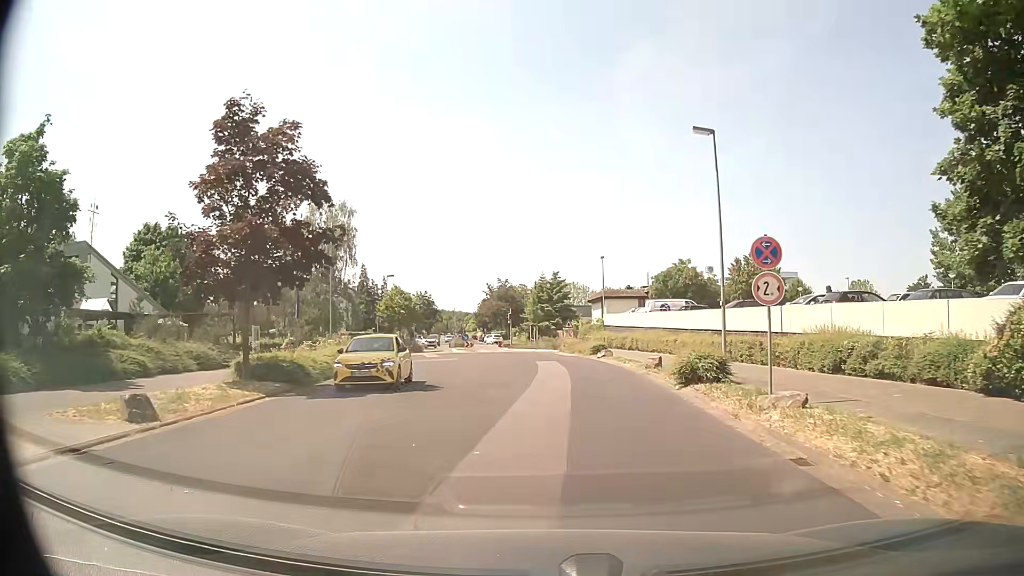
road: residential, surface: asphalt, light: Day
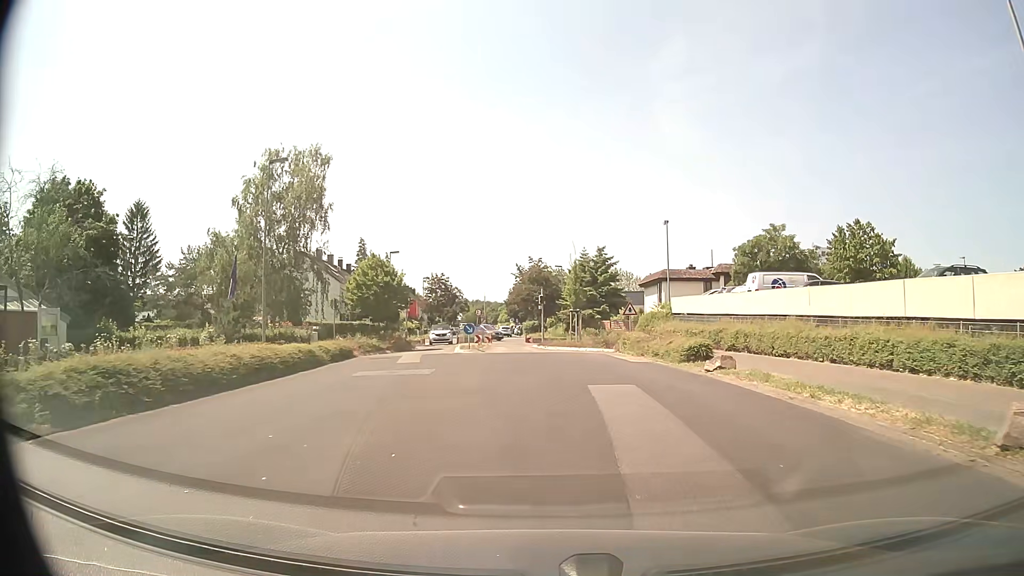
(-0.4, +19.4) m; -3°
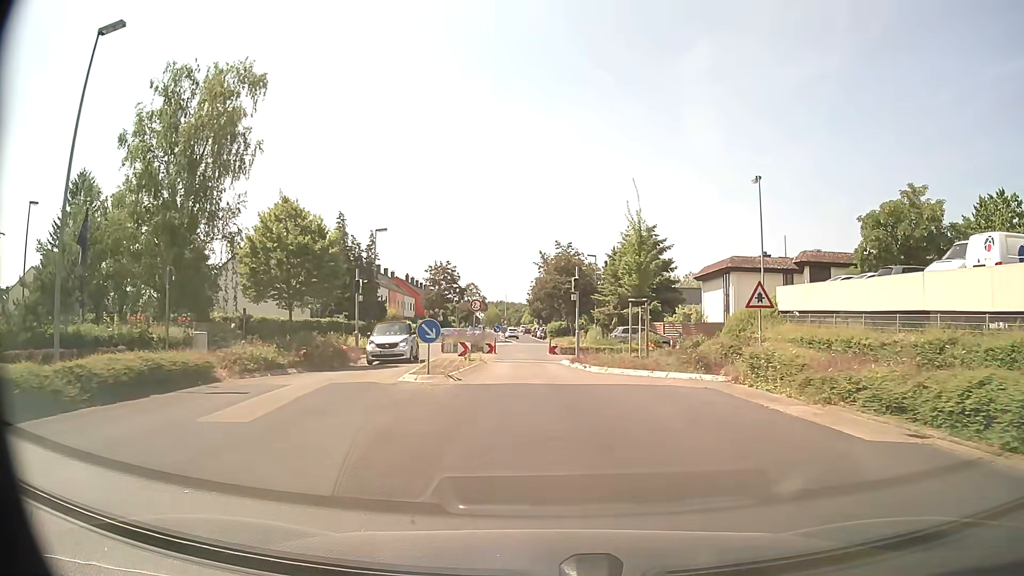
(-0.2, +18.4) m; -2°
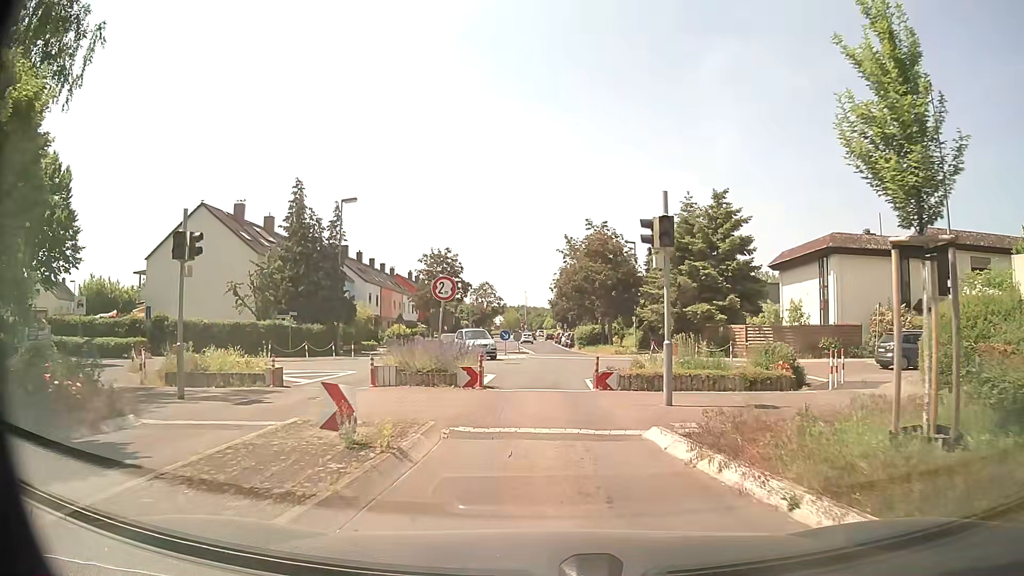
(-0.3, +16.6) m; -1°
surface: paving_stones
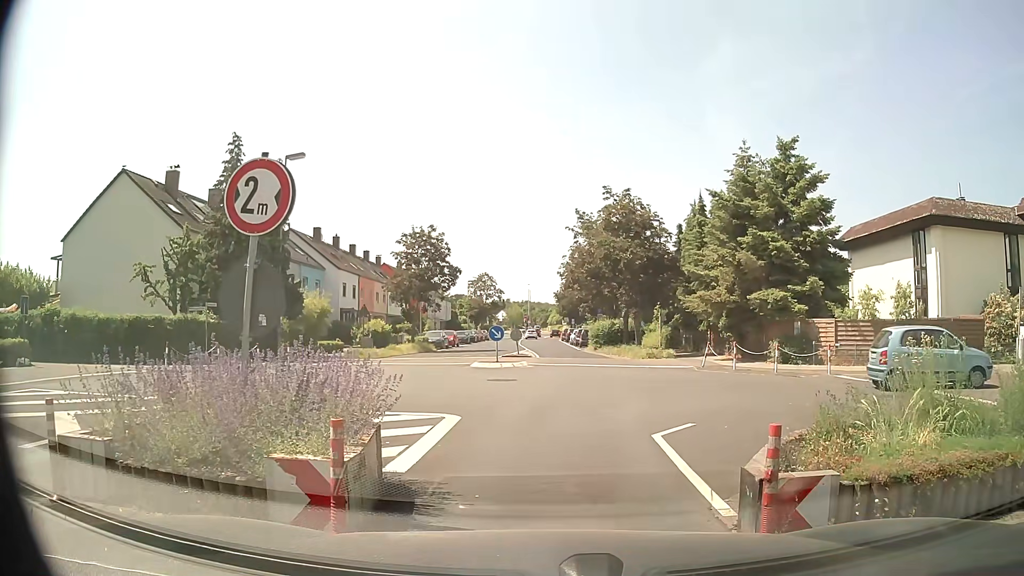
(-0.3, +10.7) m; +1°
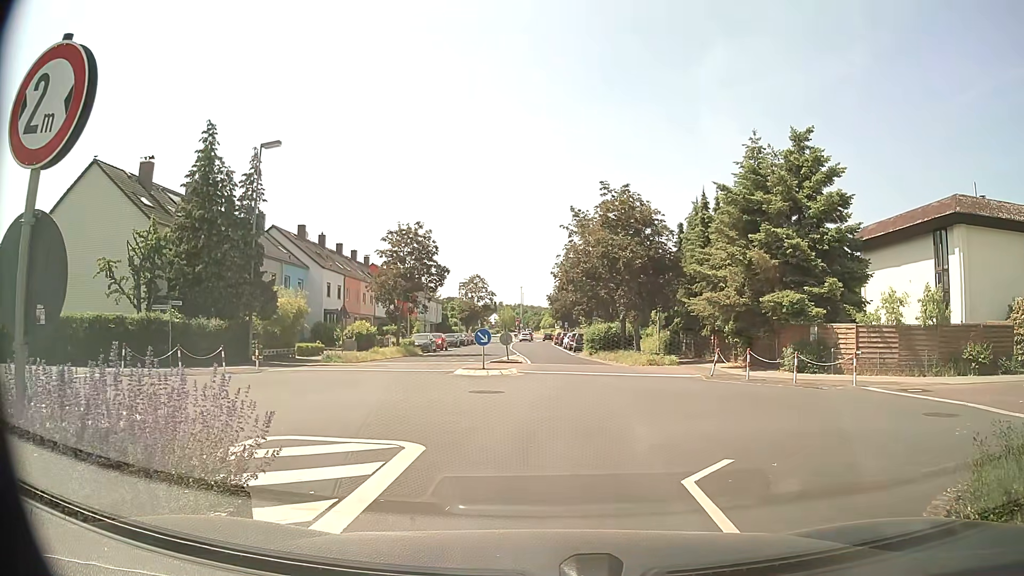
(-0.1, +2.5) m; -1°
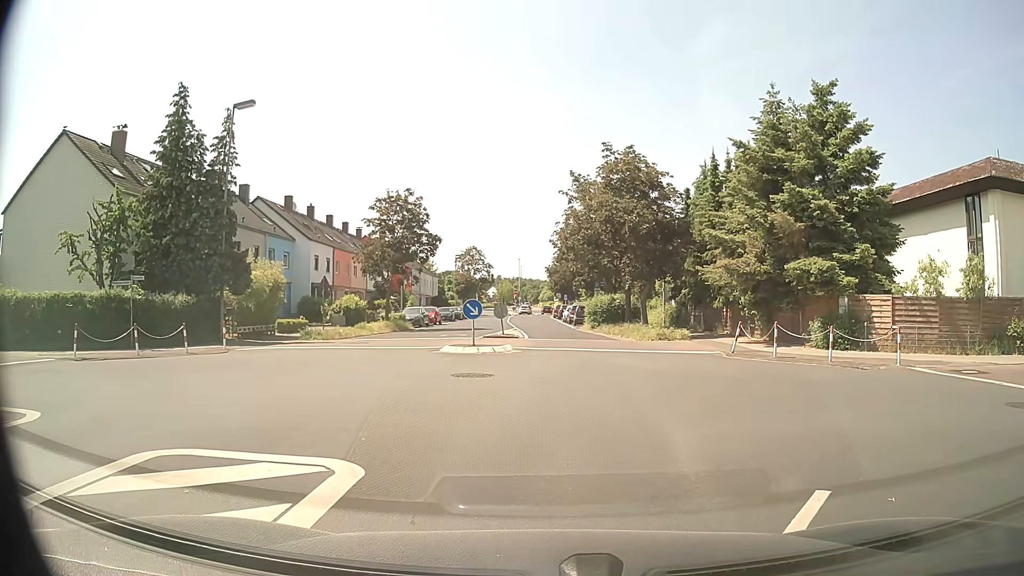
(0.0, +2.8) m; +2°
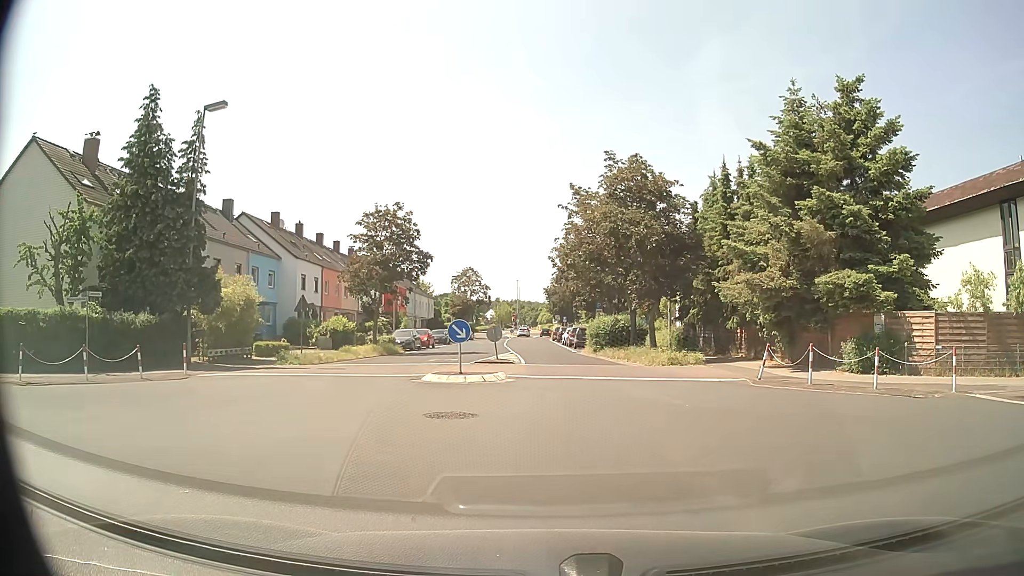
(-0.1, +3.0) m; -1°
